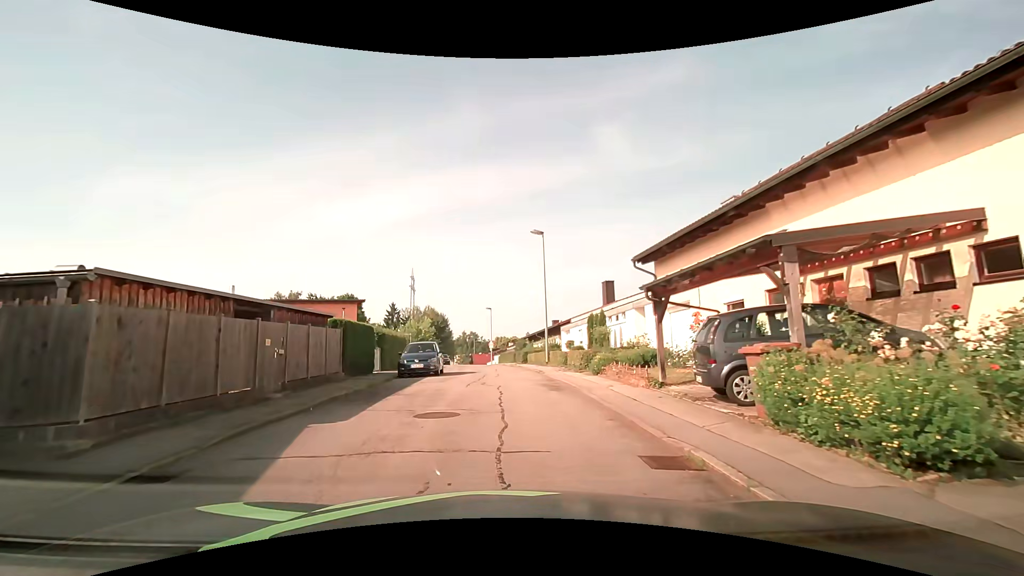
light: Day
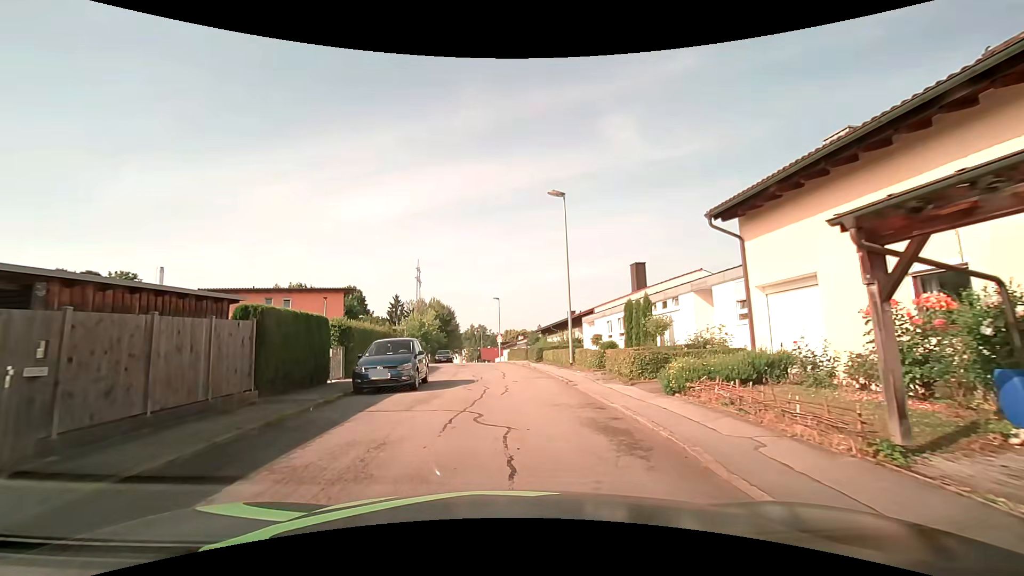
(0.0, +7.1) m; -1°
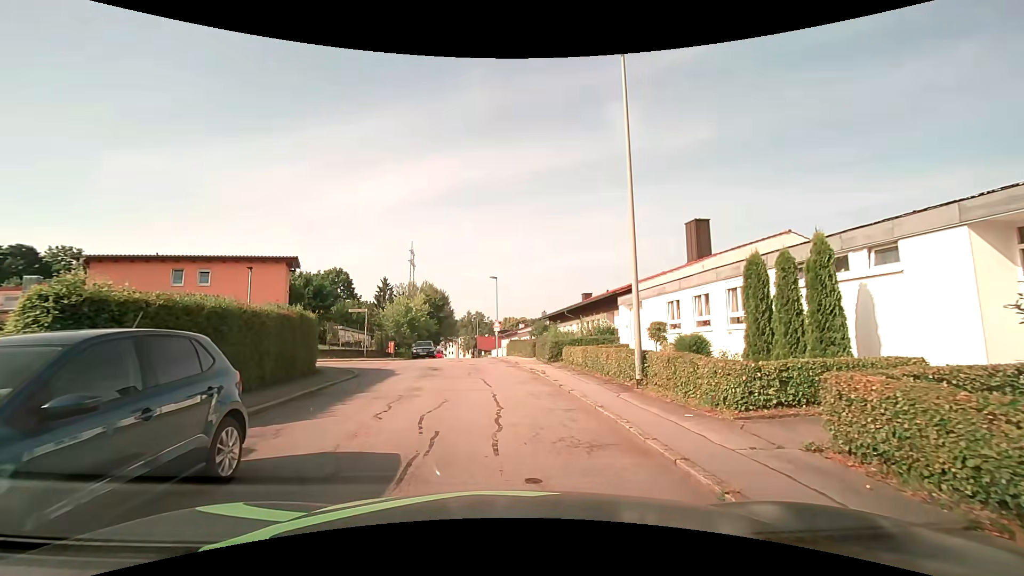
(0.0, +11.3) m; 0°
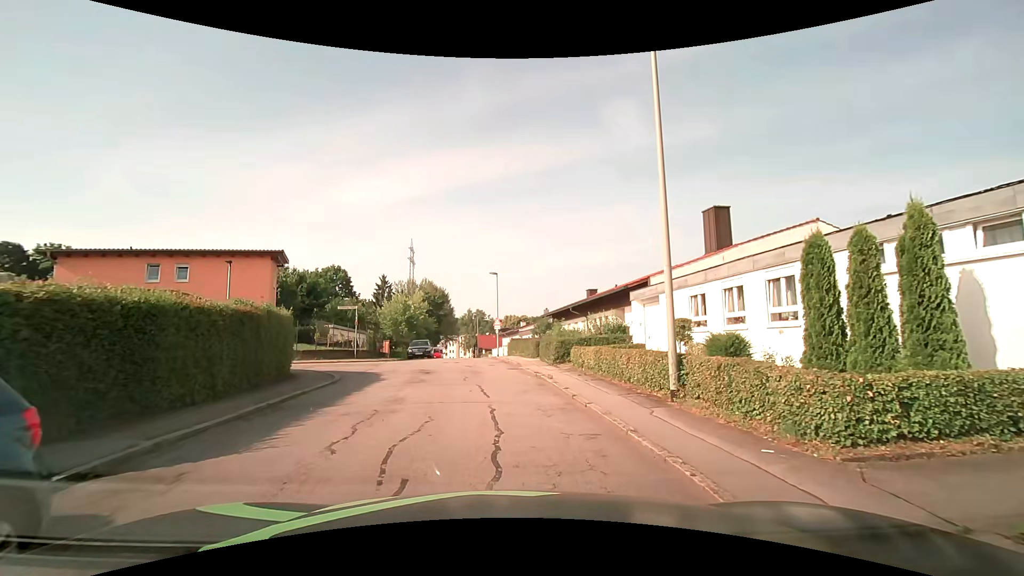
(0.0, +2.2) m; +1°
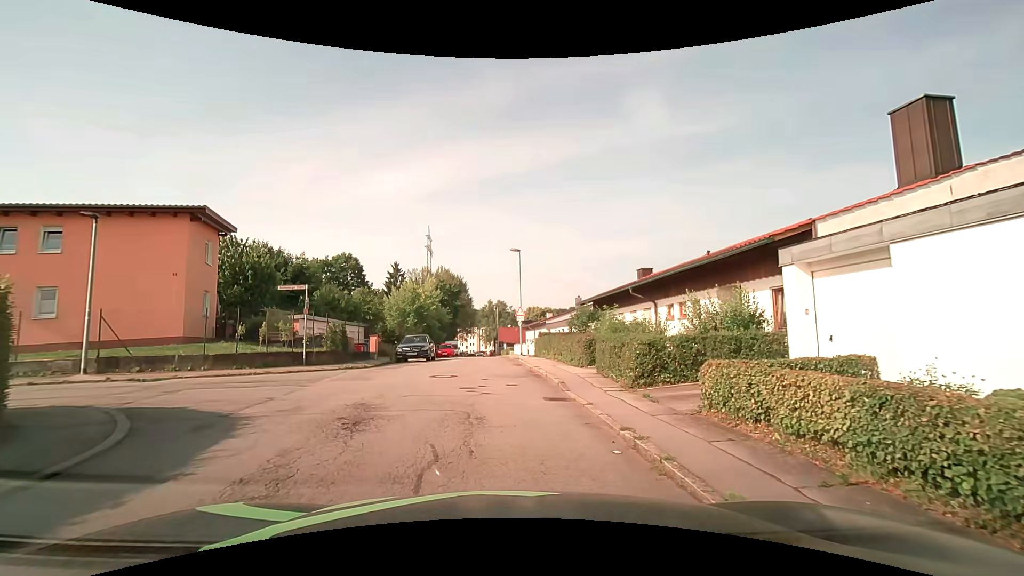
(-0.4, +10.1) m; -3°
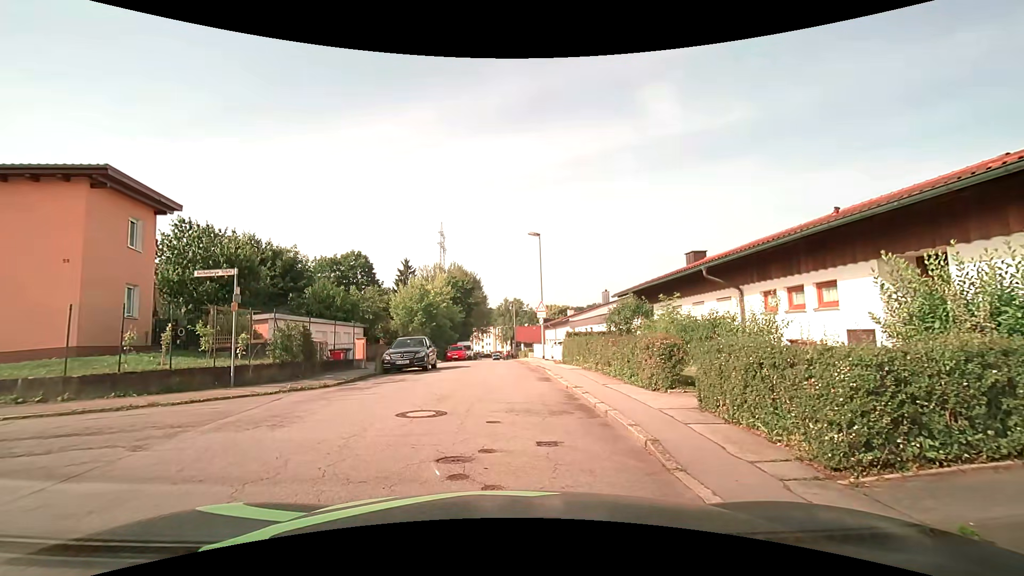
(-0.1, +6.0) m; -1°
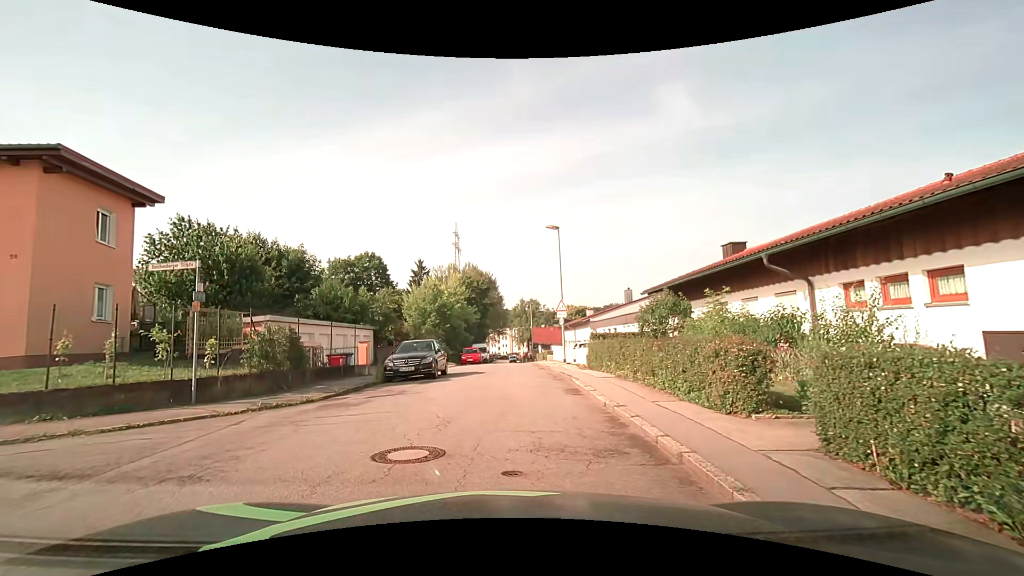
(-0.1, +2.4) m; -3°
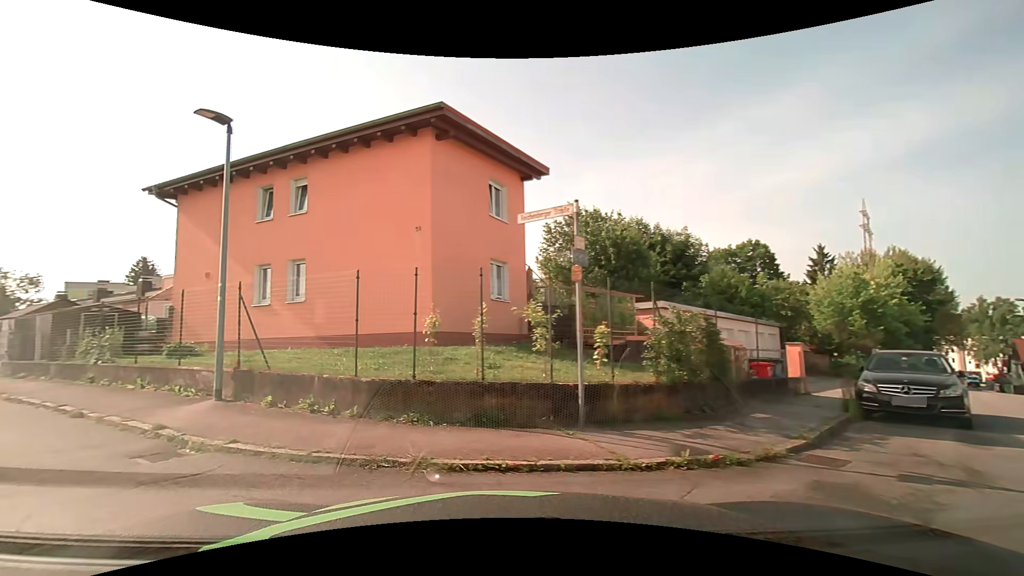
(-1.6, +5.5) m; -40°
(-6, +7) (-15, +13) (-24, +17) (-32, +22) (-41, +28) (-49, +34) (-56, +40) (-64, +46) (-73, +51) (-82, +55) m
